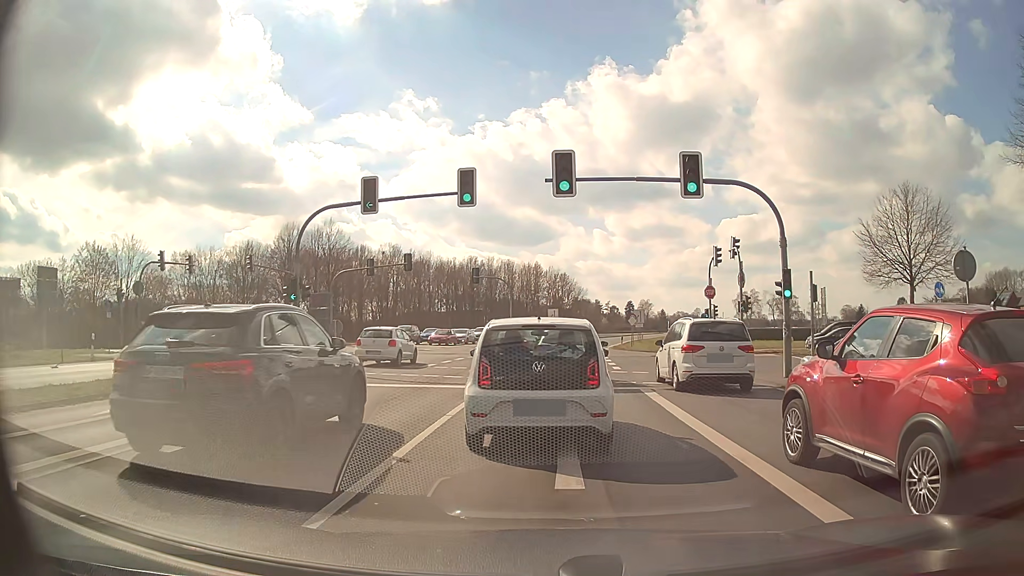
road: primary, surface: asphalt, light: Day
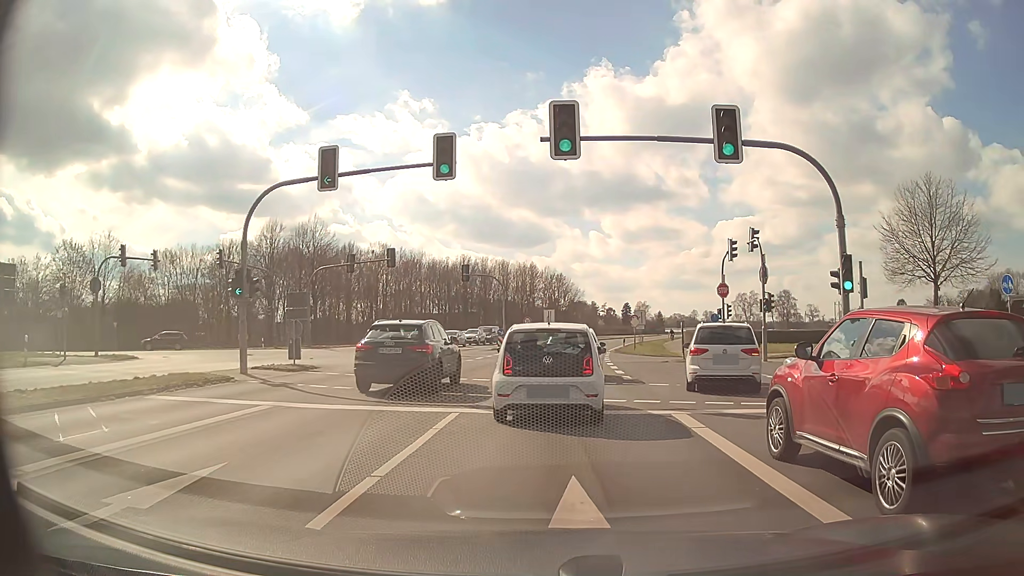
(0.0, +4.7) m; 0°
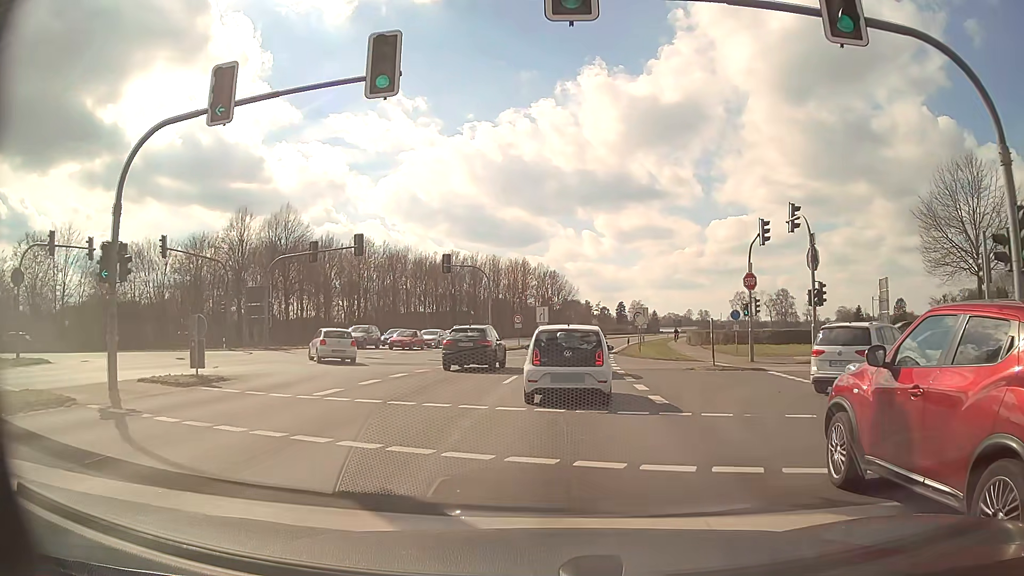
(0.0, +7.1) m; +1°
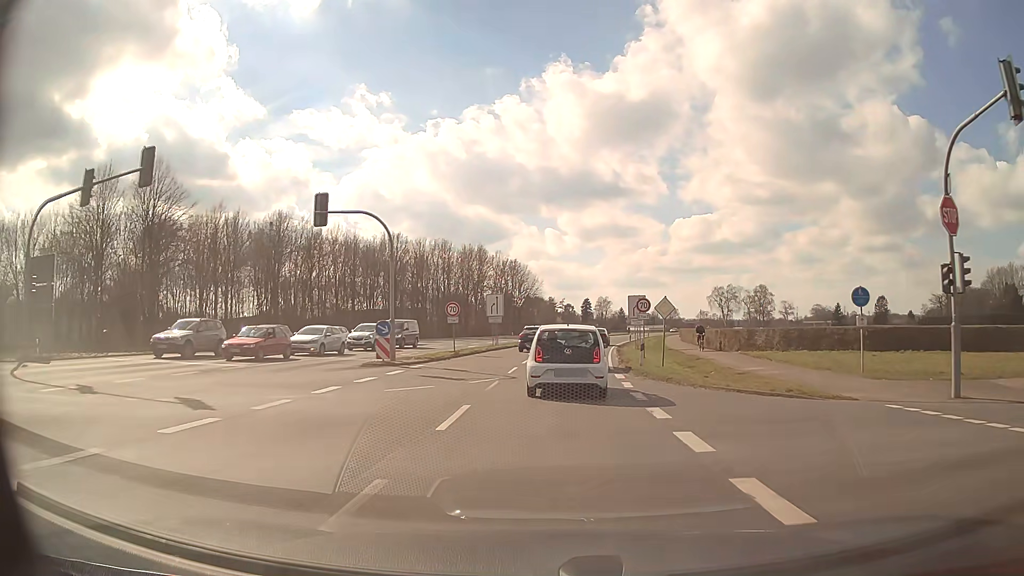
(+0.6, +21.1) m; +3°
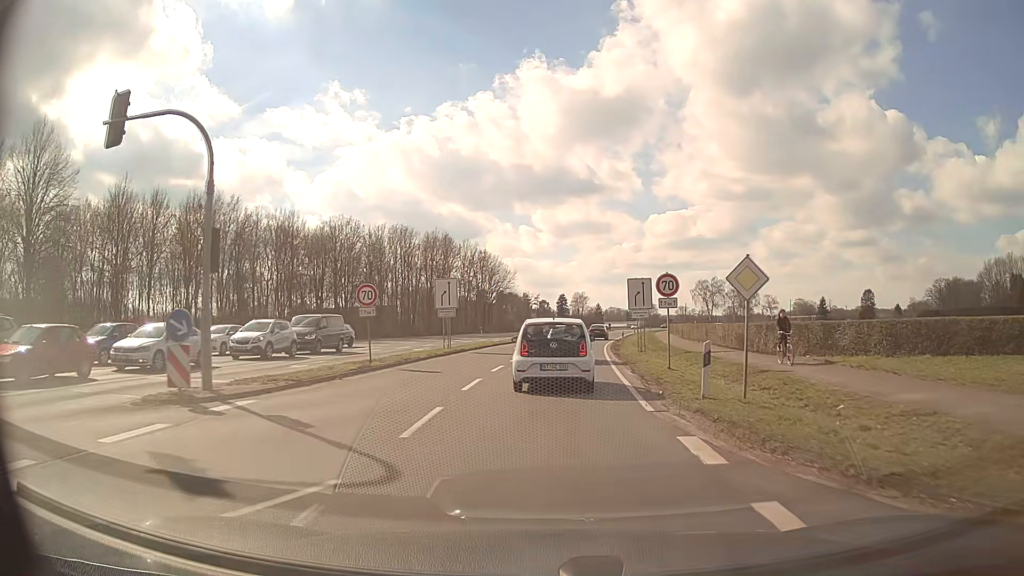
(+0.3, +13.2) m; +3°
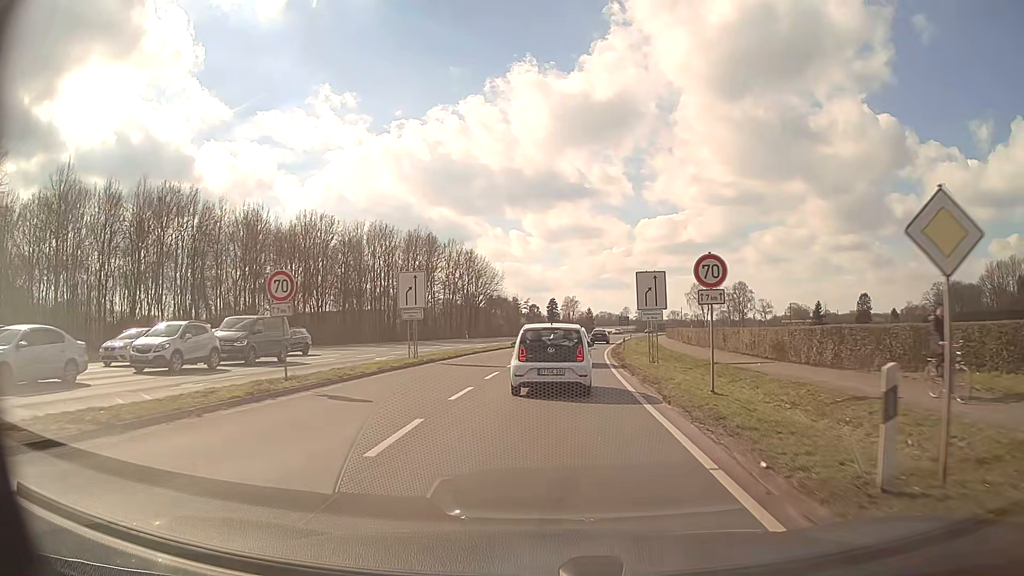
(0.0, +7.0) m; +1°
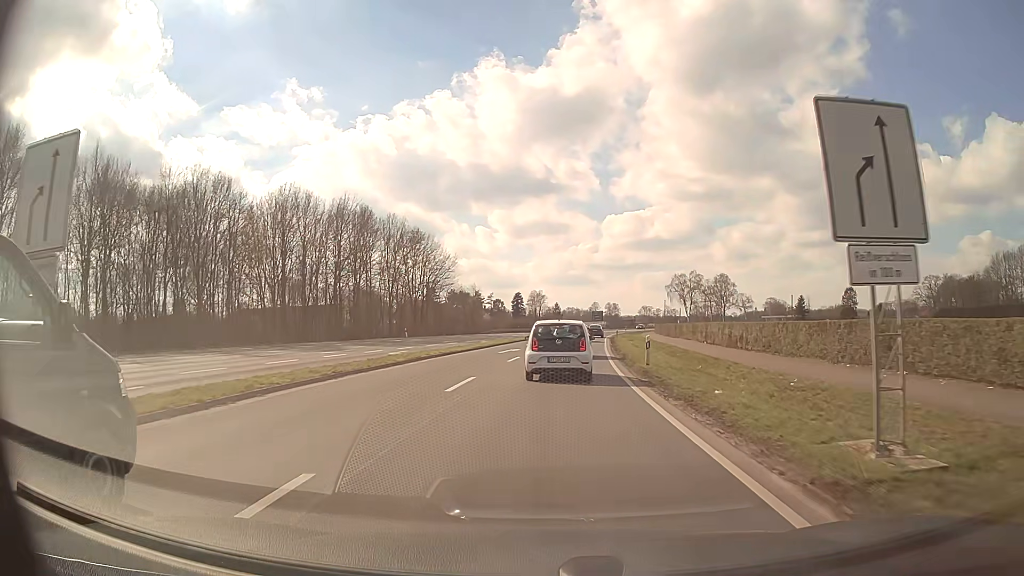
(+0.5, +22.1) m; +3°
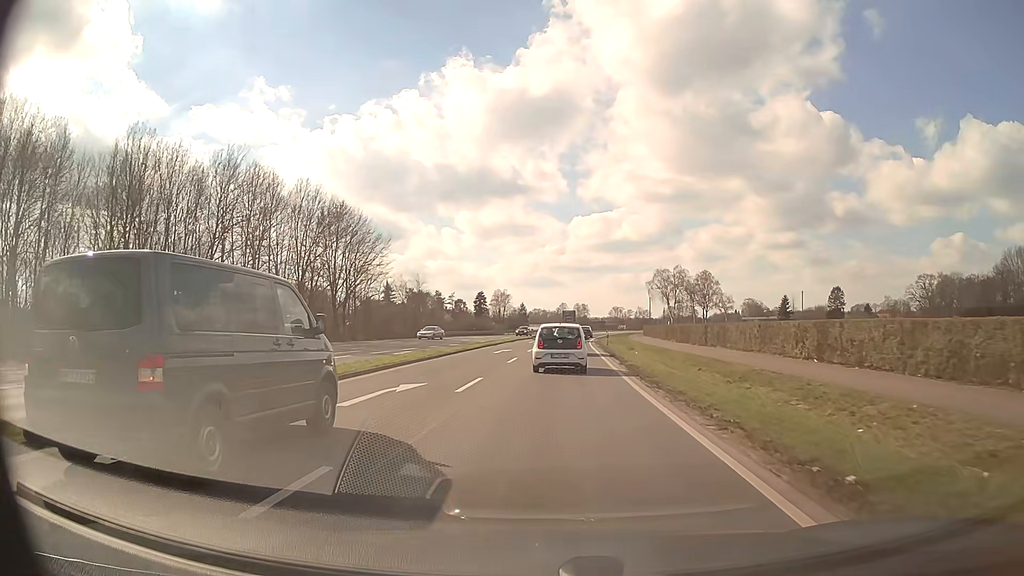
(+0.6, +23.5) m; +3°
(0, +10) (0, +20) (+1, +30) (+1, +40) (+2, +50) (+2, +60) (+3, +70) (+4, +80) (+5, +90) (+6, +100) m
